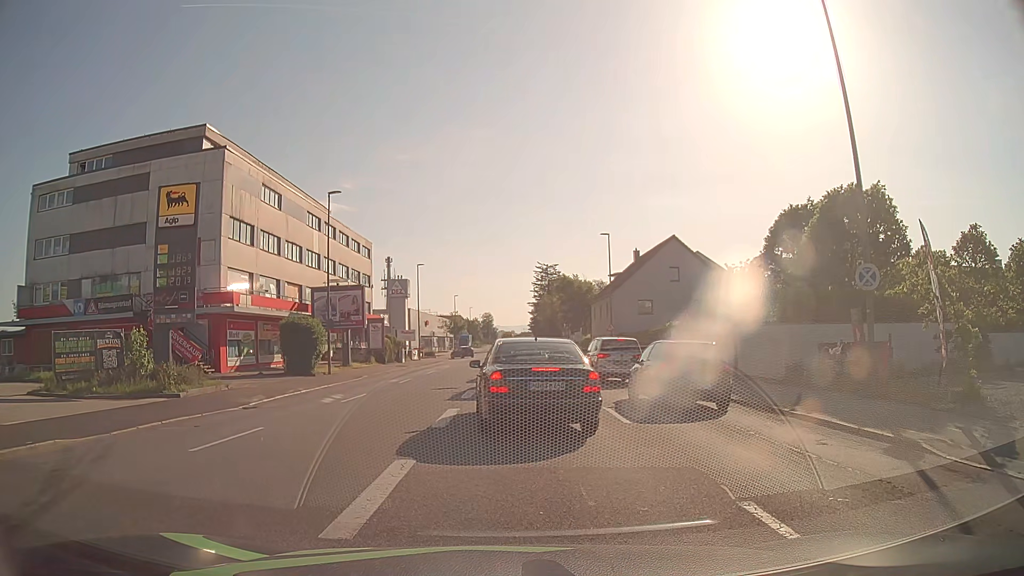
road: tertiary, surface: asphalt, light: Day
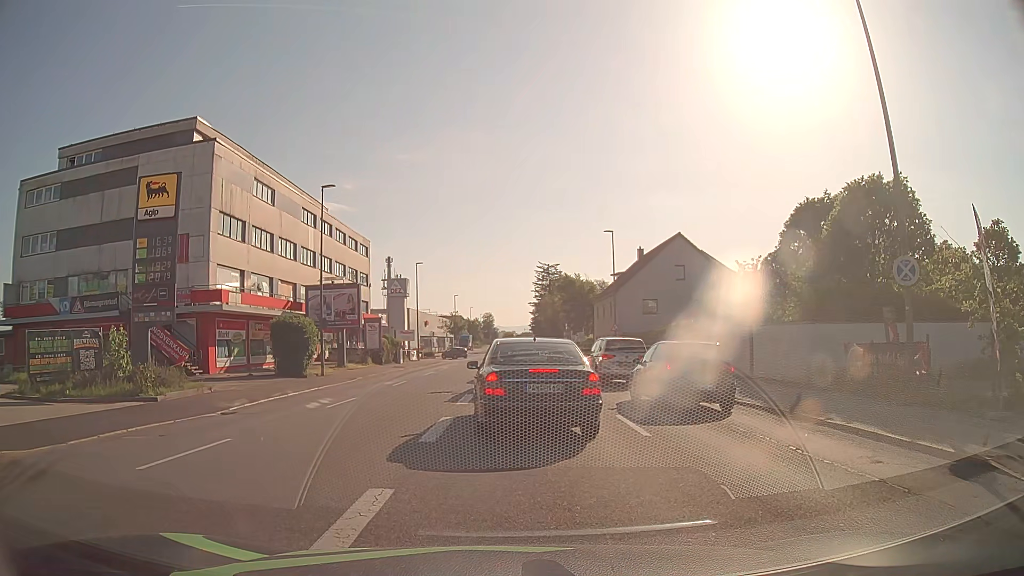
(0.0, +1.6) m; -1°
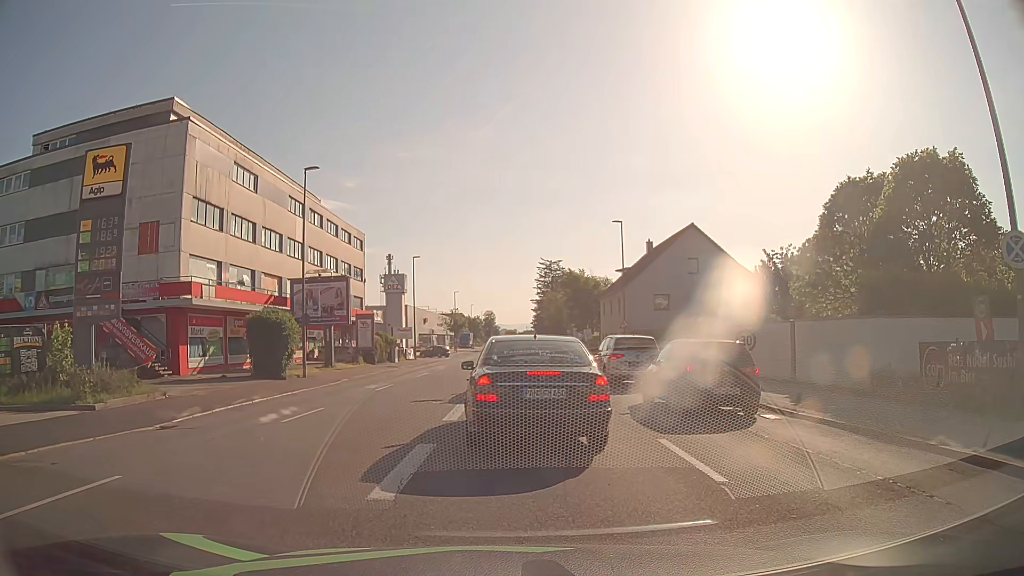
(0.0, +3.5) m; +1°
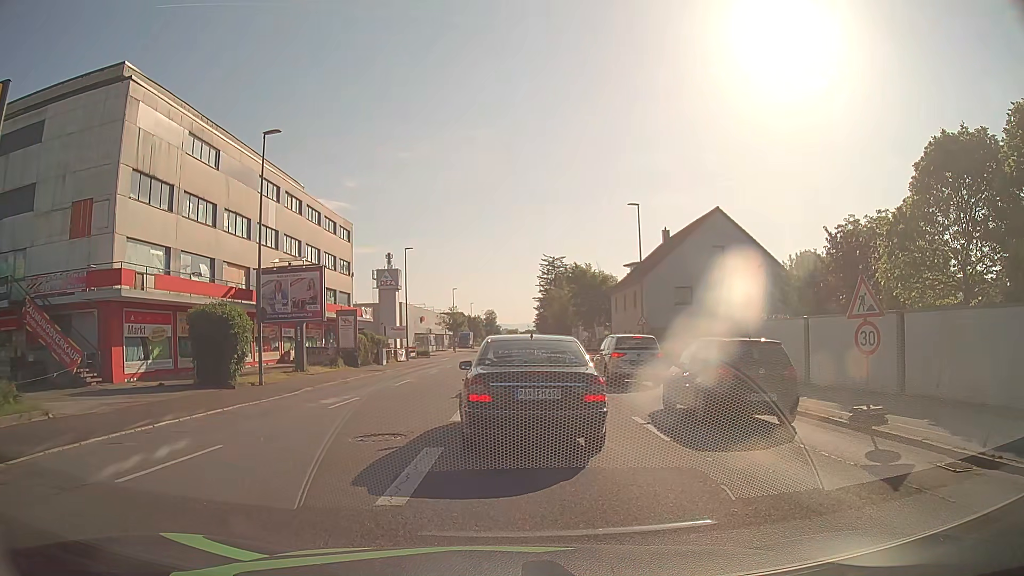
(-0.1, +6.1) m; 0°
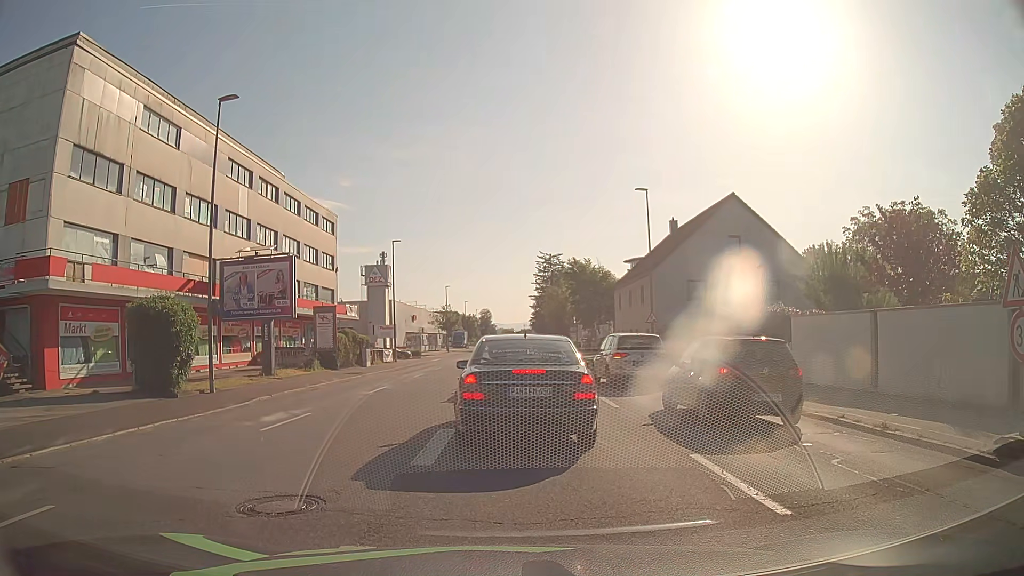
(0.0, +4.3) m; -1°
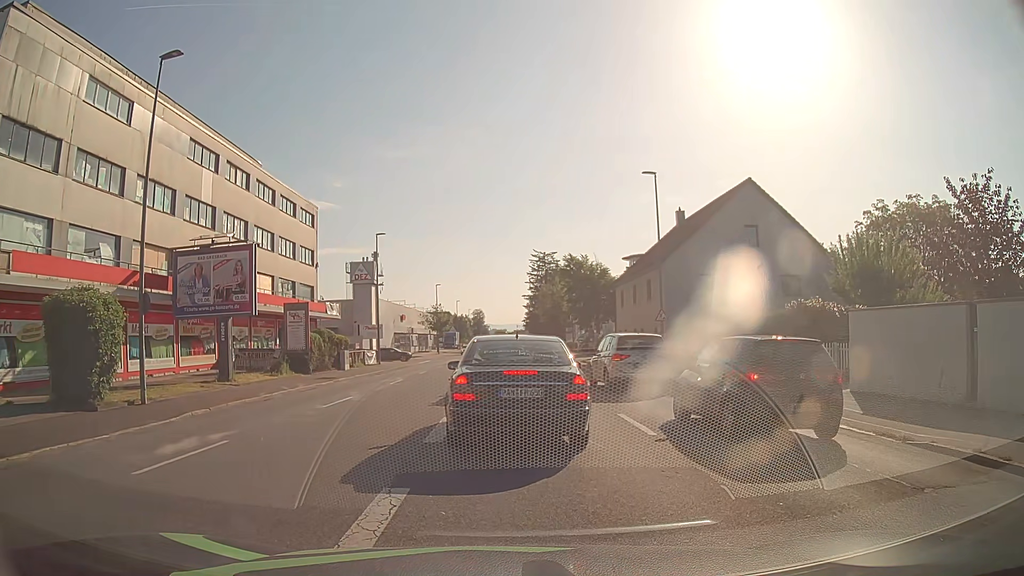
(0.0, +4.2) m; 0°
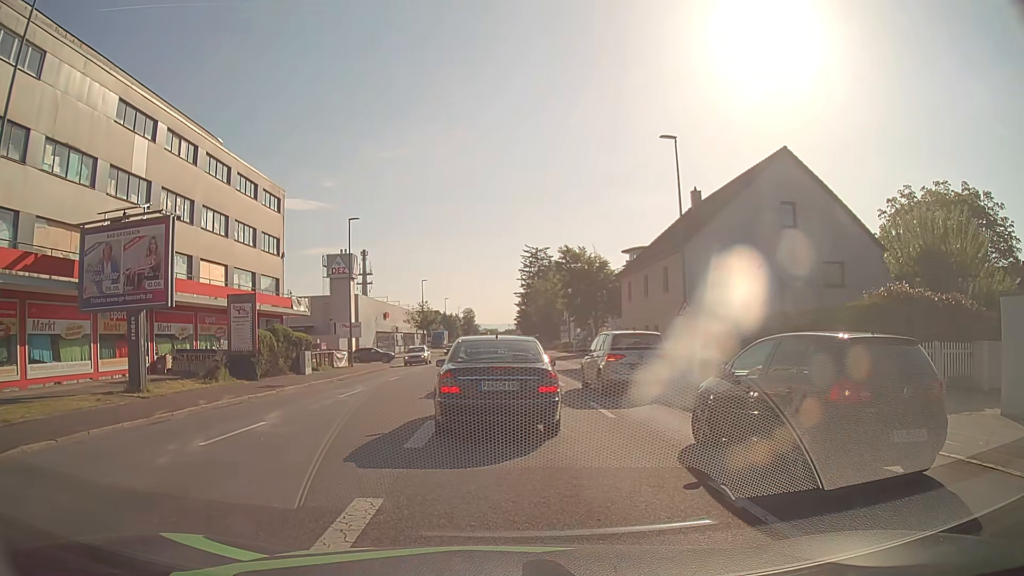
(+0.1, +6.4) m; +1°
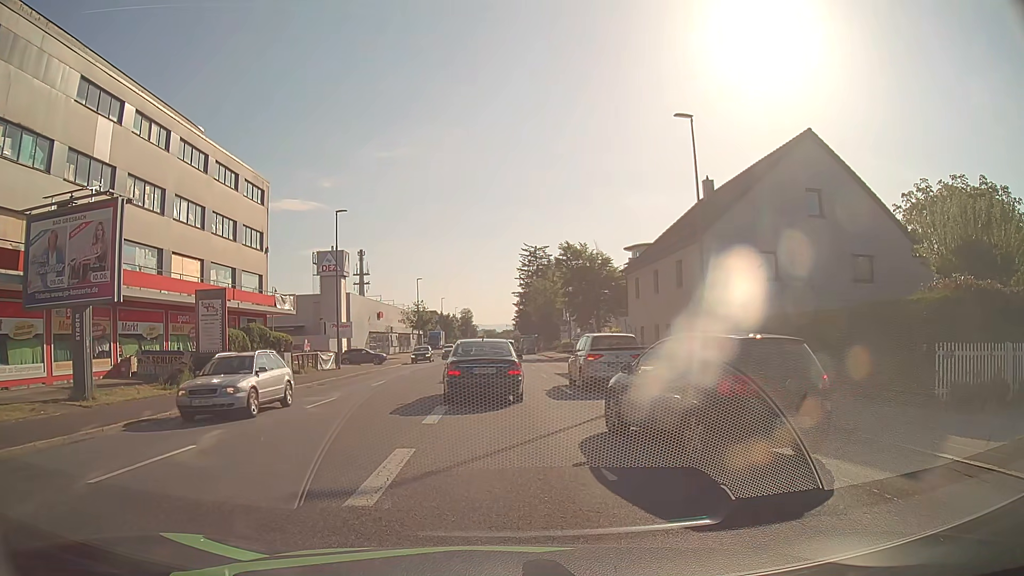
(0.0, +3.0) m; 0°
(0, +10) (0, +20) (0, +30) (0, +40) (0, +50) (0, +60) (0, +70) (0, +80) (-1, +90) (-1, +100) m
